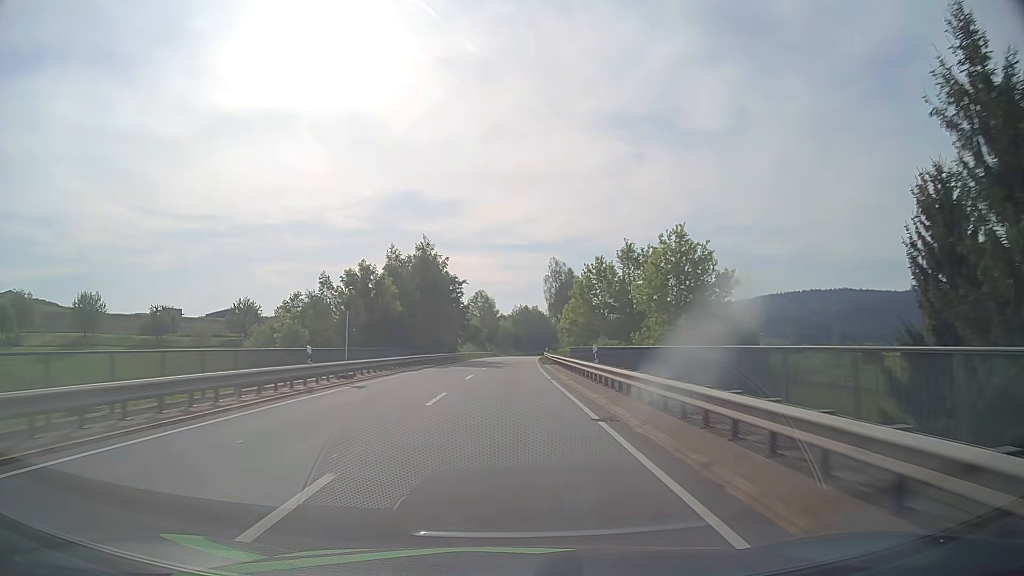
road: secondary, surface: asphalt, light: Day
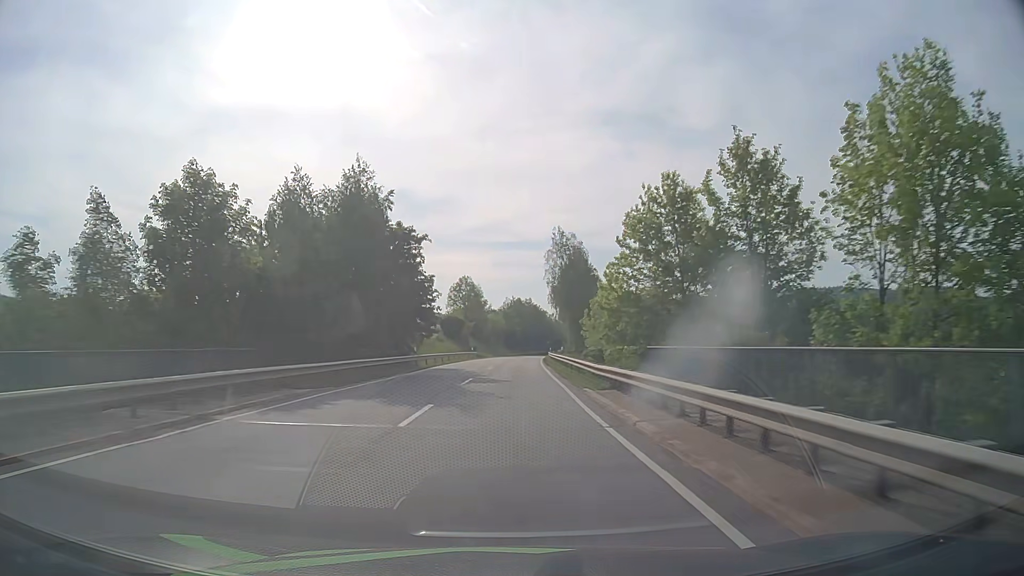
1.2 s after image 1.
(+0.1, +27.8) m; +1°
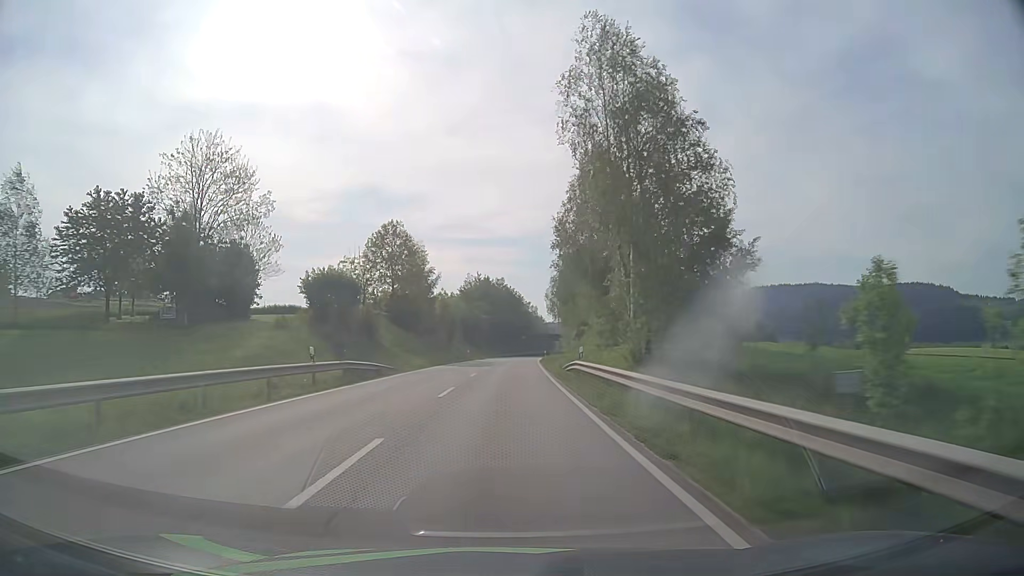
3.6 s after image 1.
(+1.2, +56.1) m; +3°
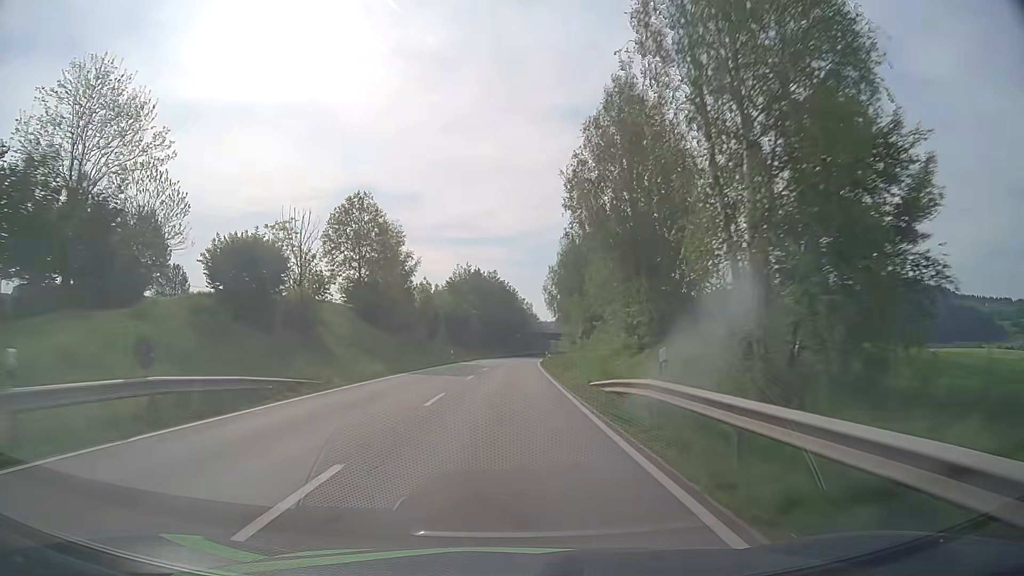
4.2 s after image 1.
(0.0, +14.2) m; 0°
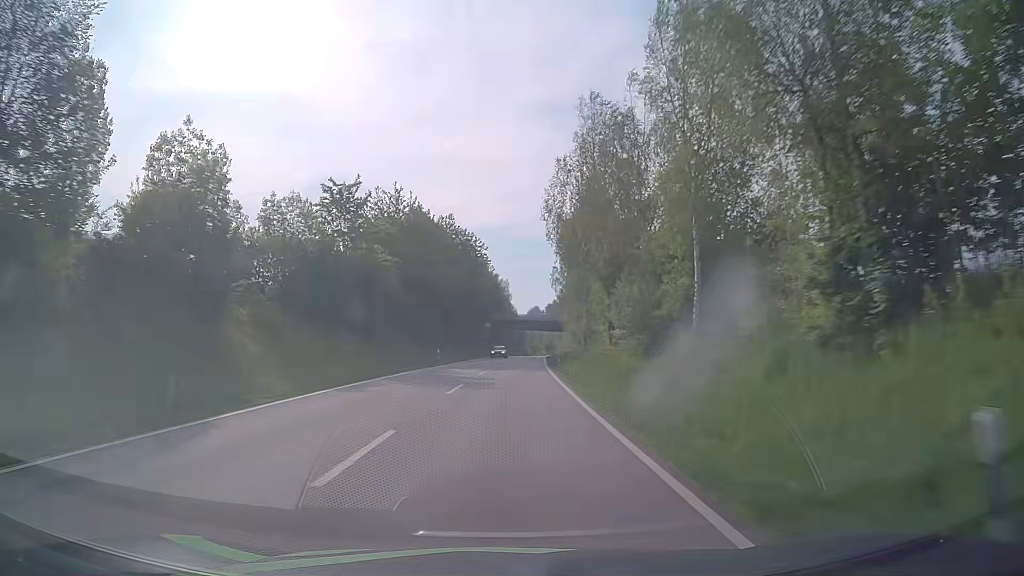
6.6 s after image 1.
(+1.2, +57.2) m; +3°
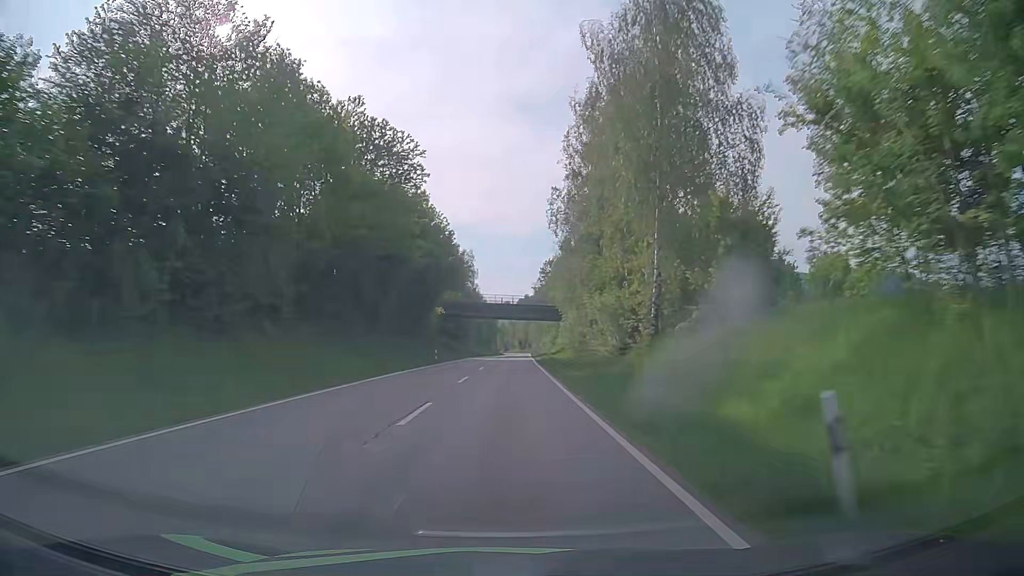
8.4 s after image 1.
(+0.8, +43.1) m; +2°
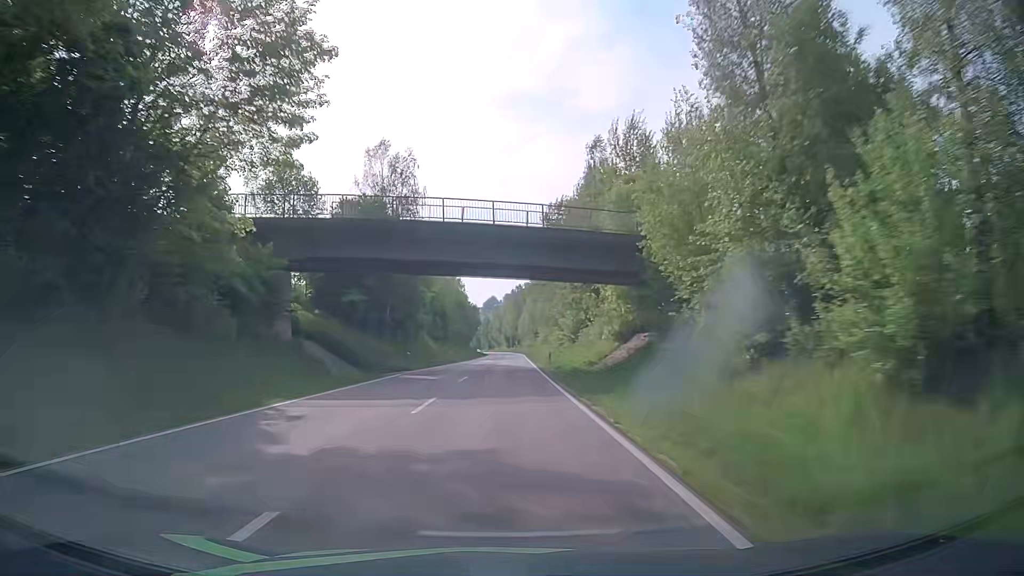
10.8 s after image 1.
(+0.6, +58.0) m; +1°
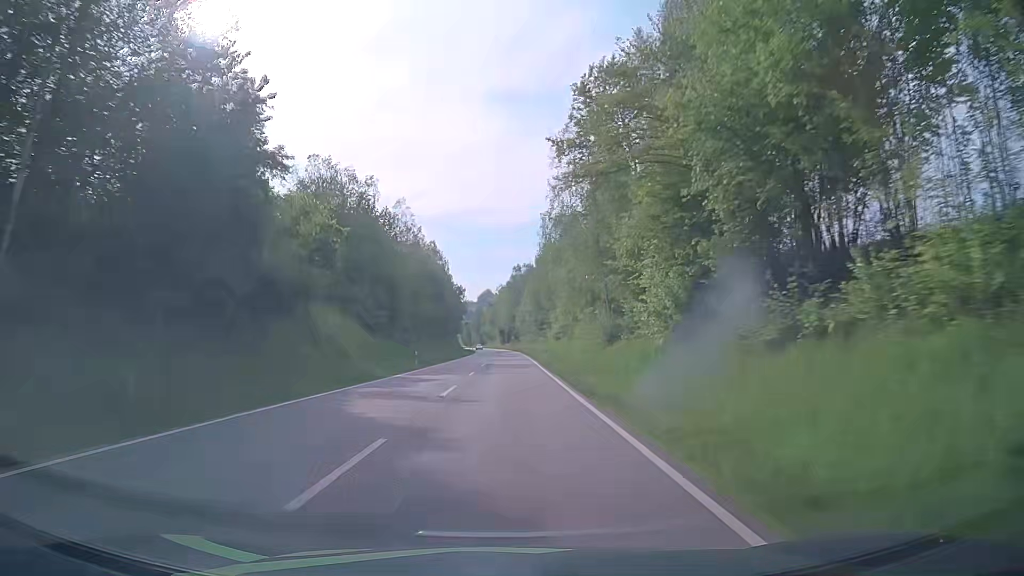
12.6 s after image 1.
(+0.1, +44.3) m; +1°
(0, +10) (0, +20) (0, +30) (0, +40) (0, +50) (0, +60) (0, +70) (0, +80) (-1, +90) (-1, +100) m
